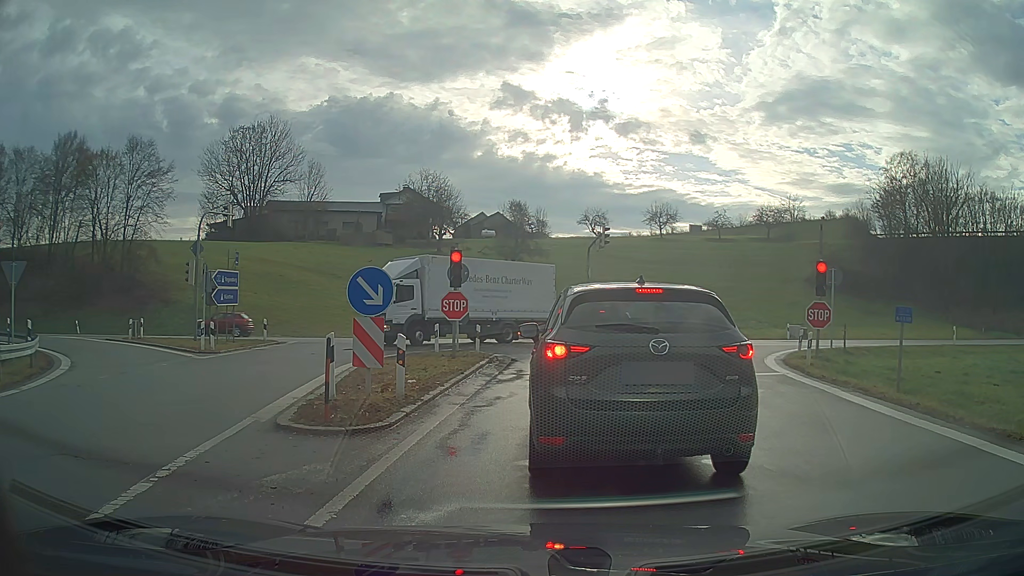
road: motorway_link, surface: asphalt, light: Day
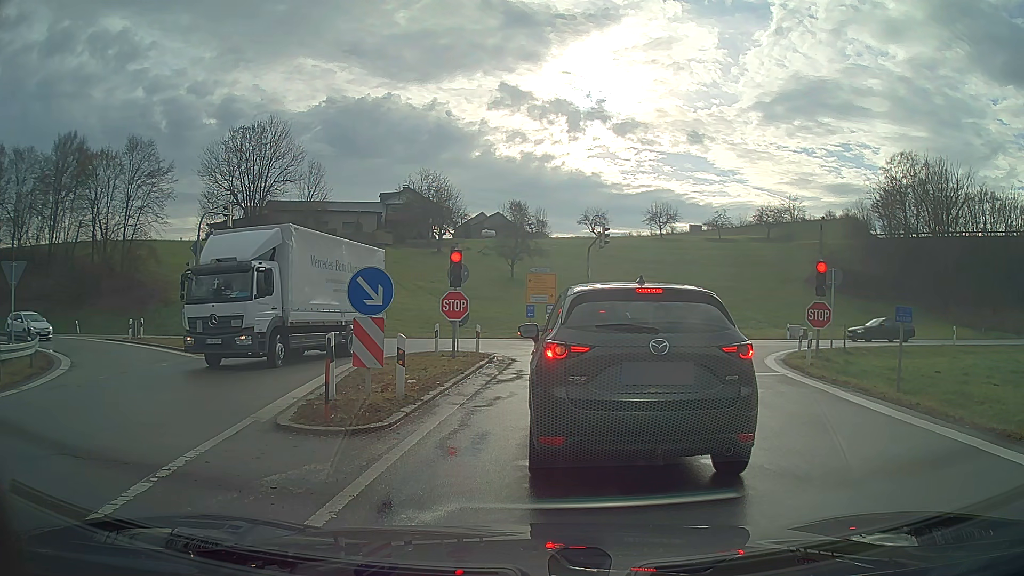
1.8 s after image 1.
(0.0, 0.0) m; 0°
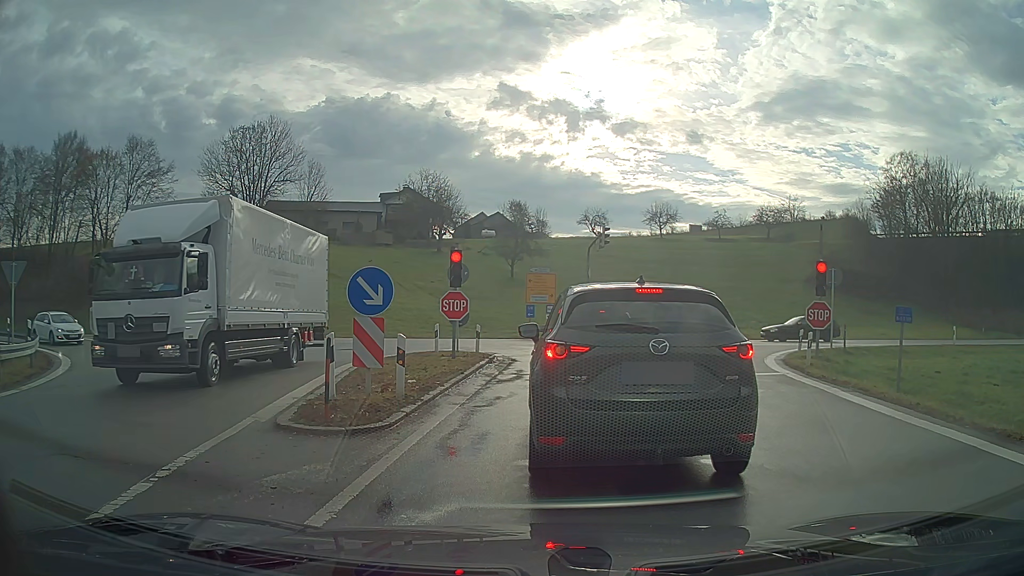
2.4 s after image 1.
(0.0, 0.0) m; 0°
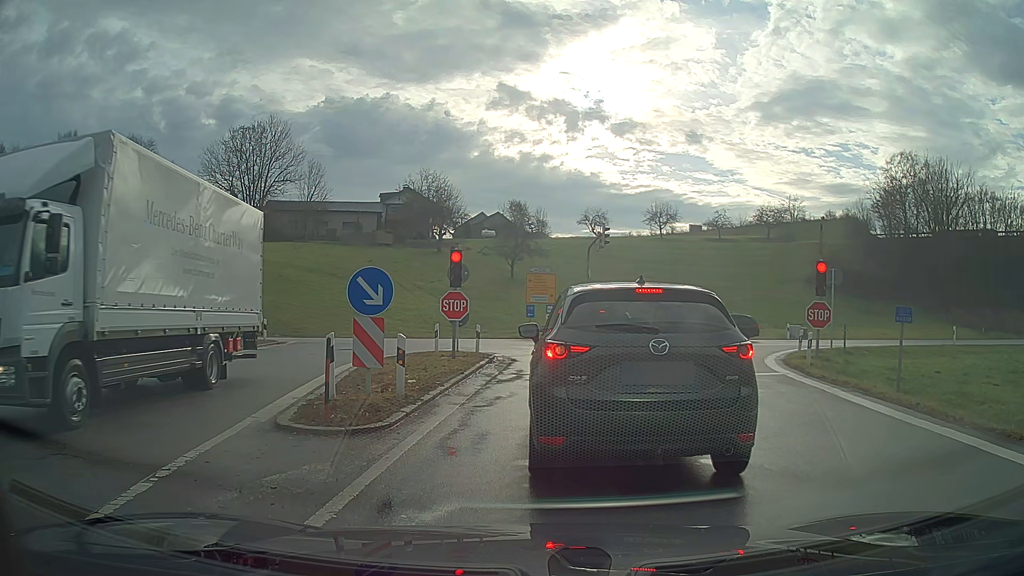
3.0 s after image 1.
(0.0, 0.0) m; 0°
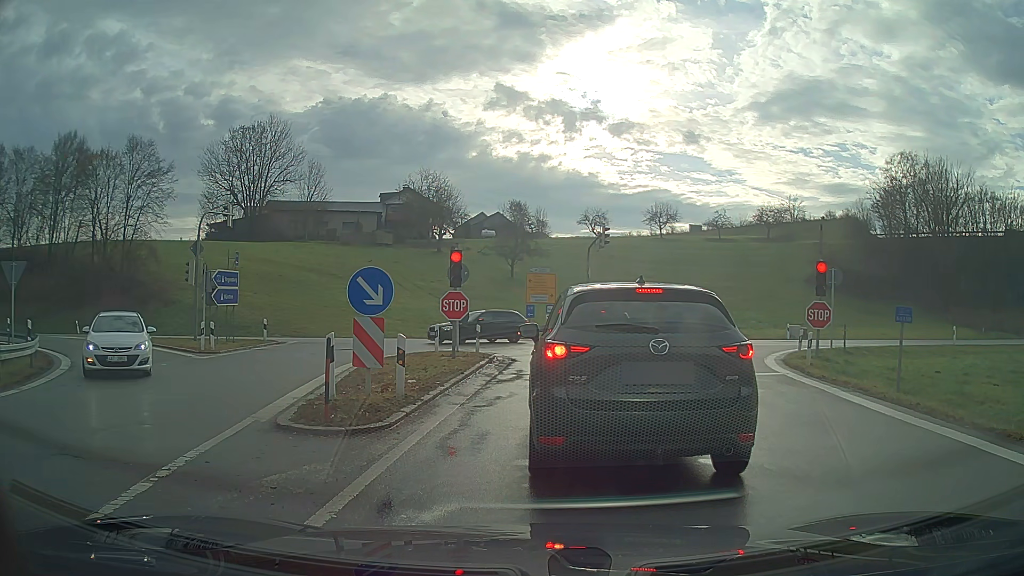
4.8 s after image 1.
(0.0, 0.0) m; 0°
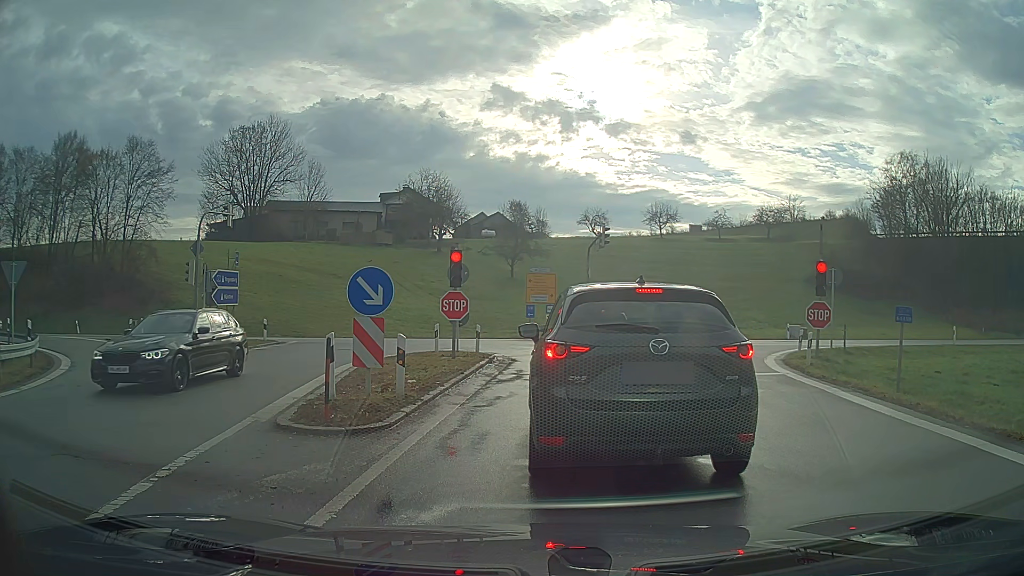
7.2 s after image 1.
(0.0, 0.0) m; 0°
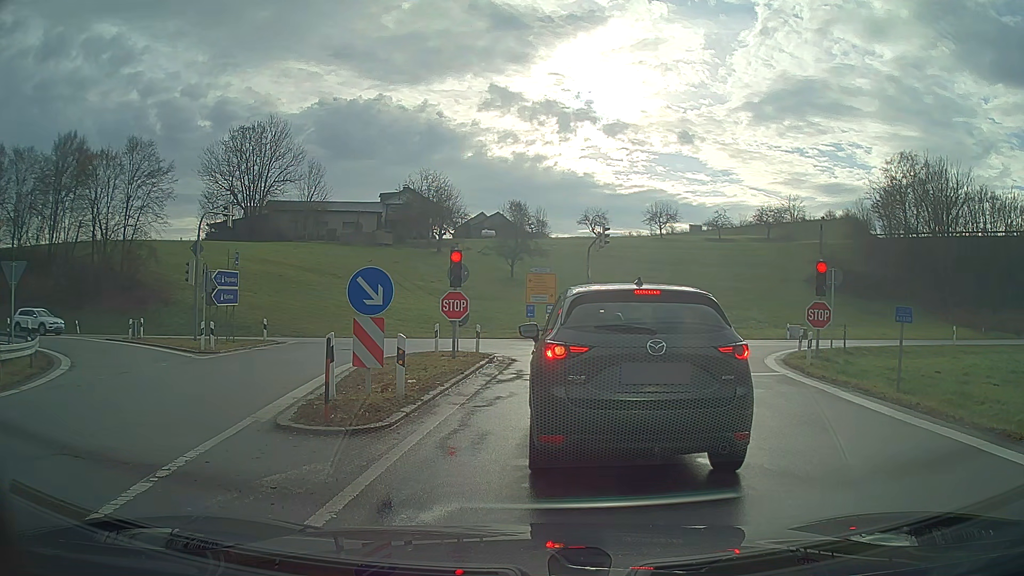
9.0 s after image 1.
(0.0, 0.0) m; 0°
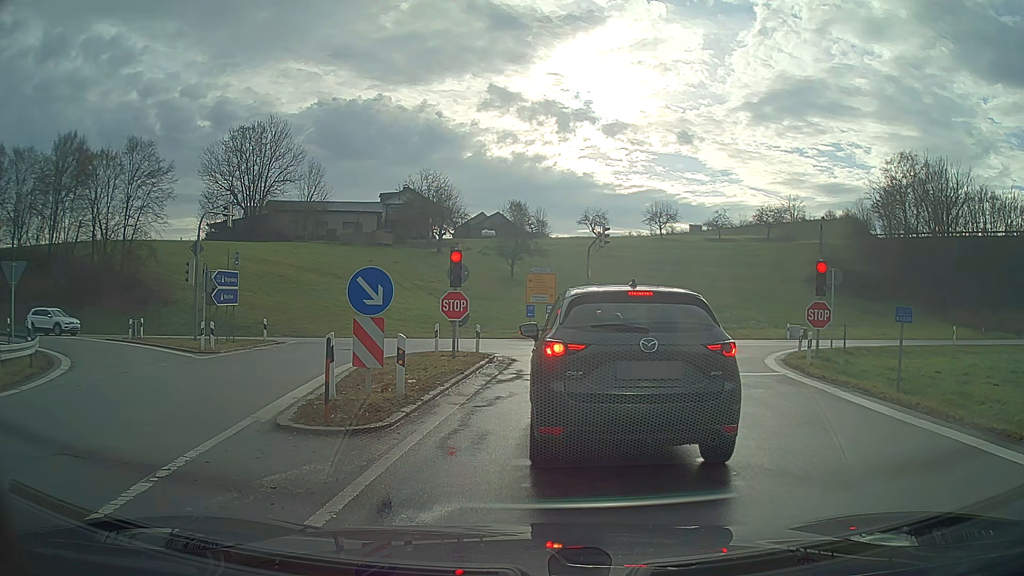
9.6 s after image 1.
(0.0, 0.0) m; 0°
(0, +10) (+1, +20) (-2, +30) (-9, +36) (-19, +38) (-29, +39) (-39, +39) (-49, +39) (-59, +39) (-69, +39) m
